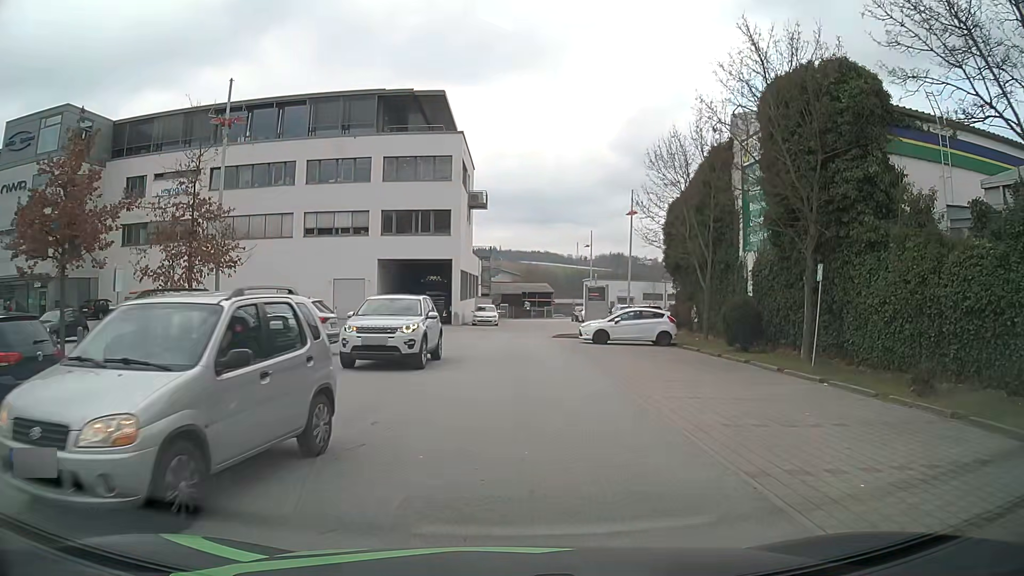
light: Day
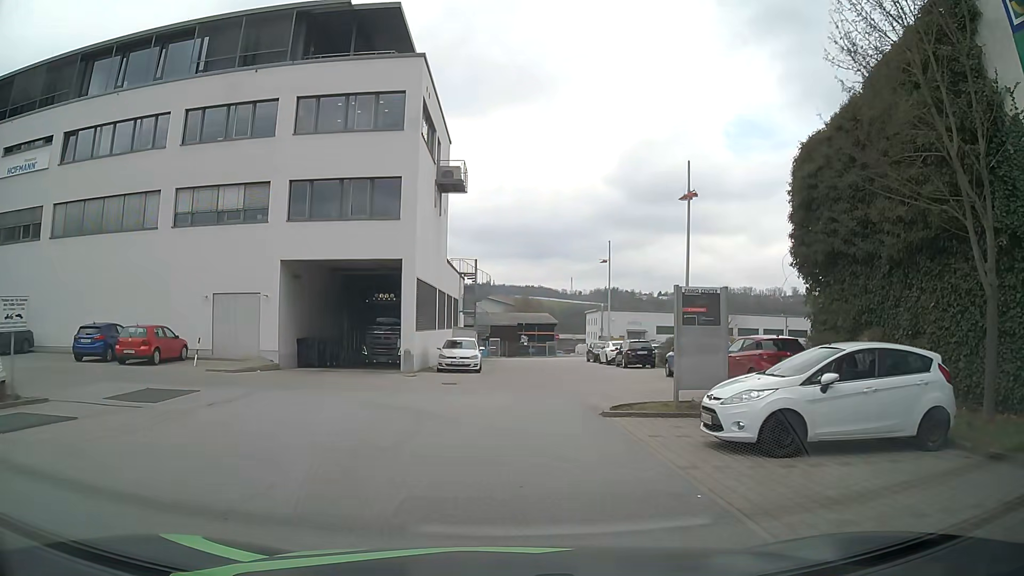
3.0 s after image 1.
(+0.3, +18.4) m; 0°
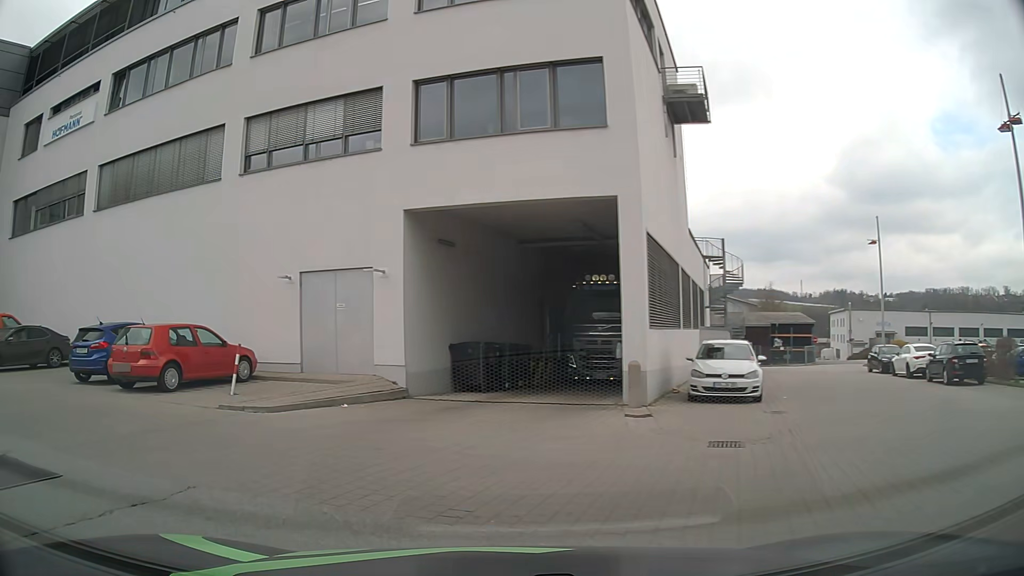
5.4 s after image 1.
(-0.8, +11.7) m; -19°
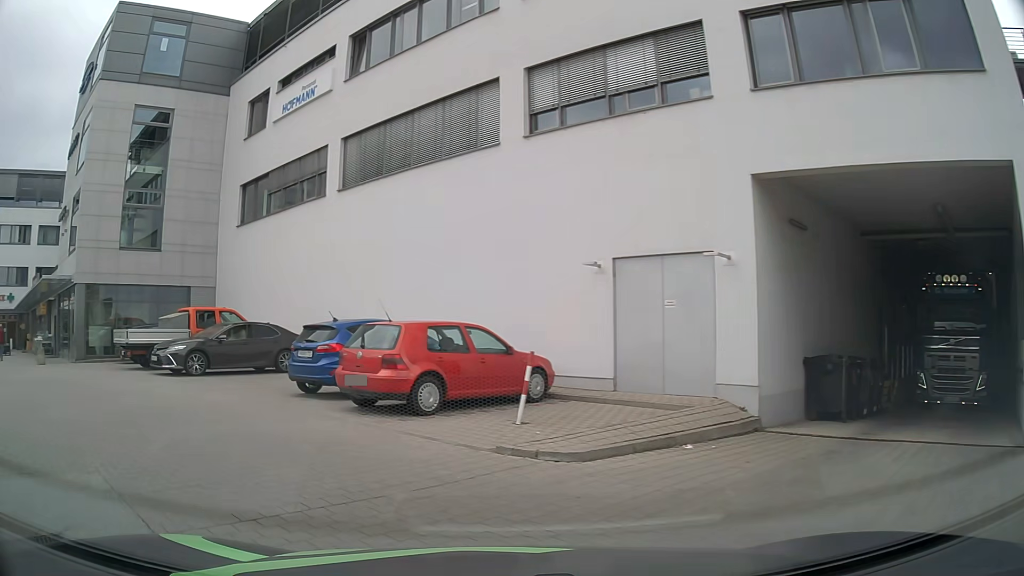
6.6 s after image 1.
(-0.9, +4.1) m; -24°
